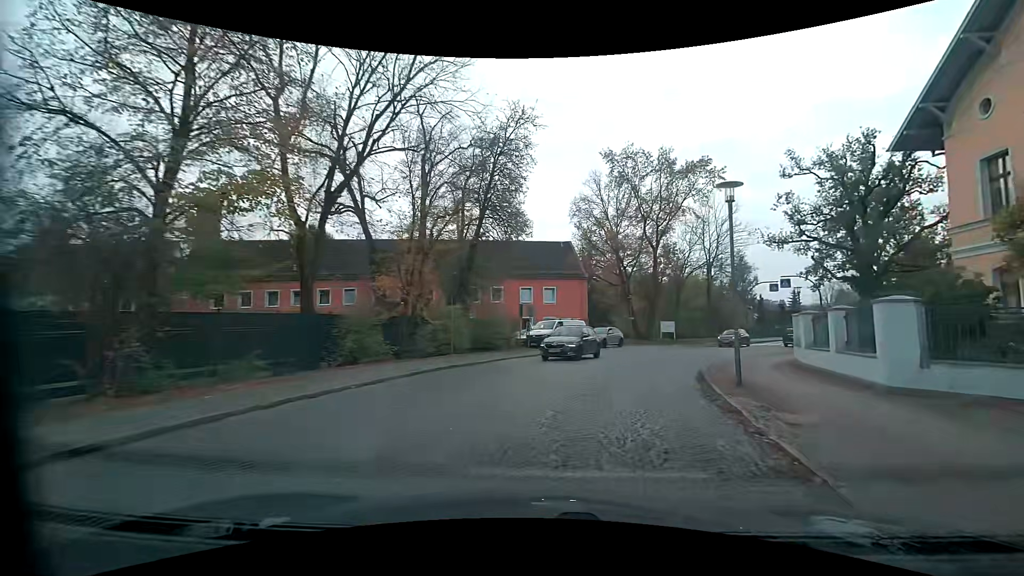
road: residential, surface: sett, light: Day
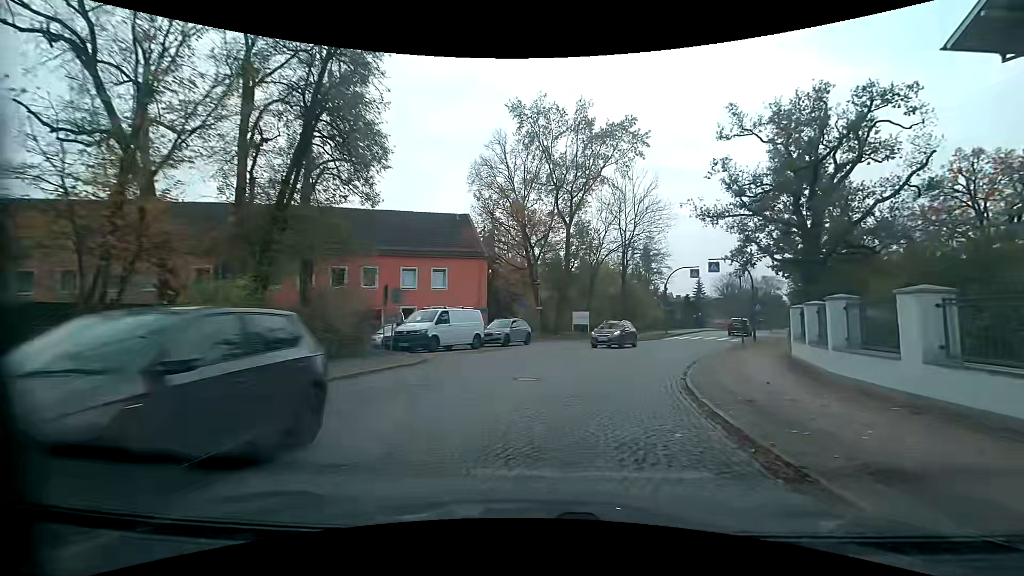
(+1.0, +10.0) m; +10°
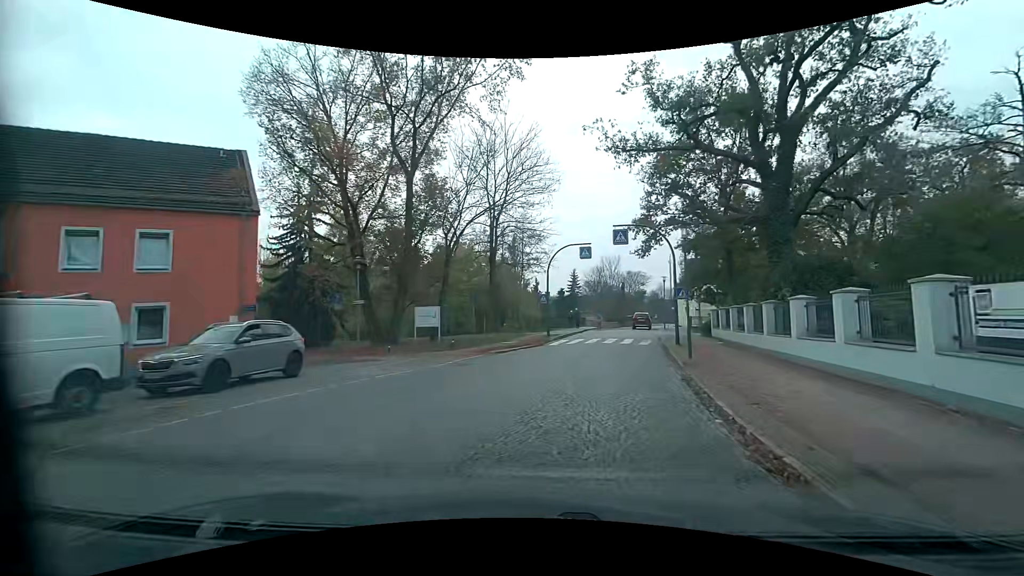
(+2.2, +14.8) m; +16°
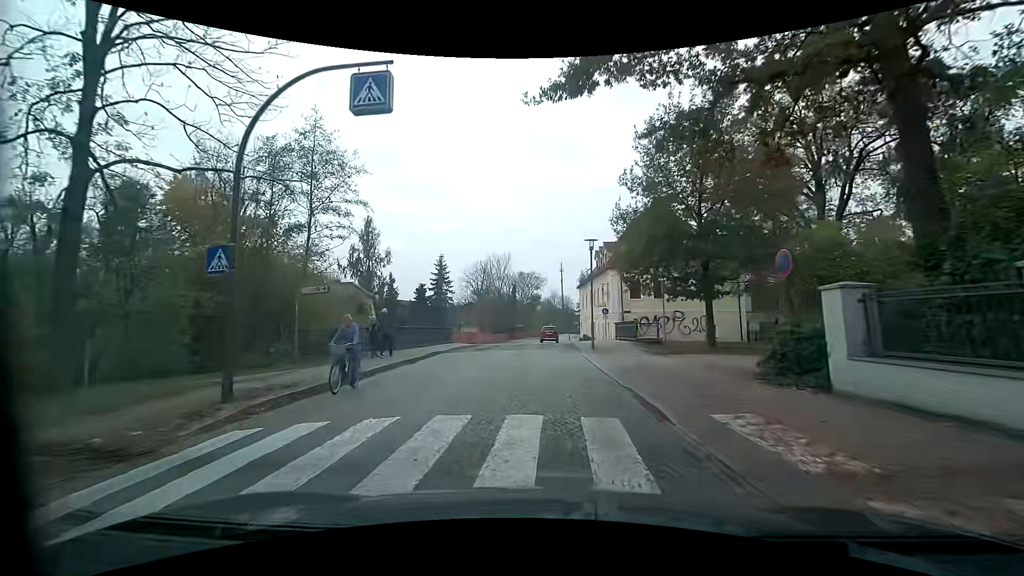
(+4.2, +24.8) m; +12°
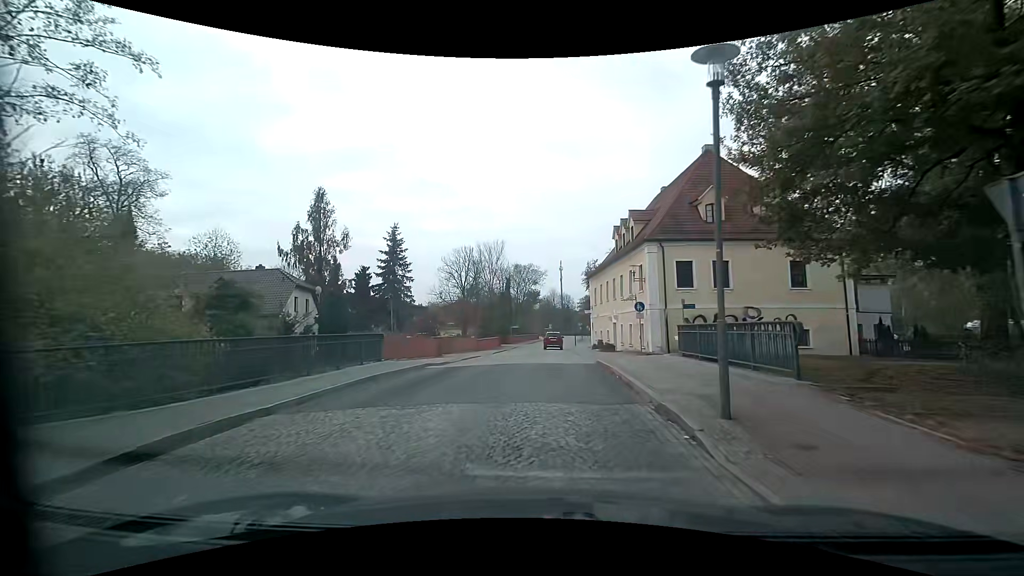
(+0.1, +15.5) m; +1°
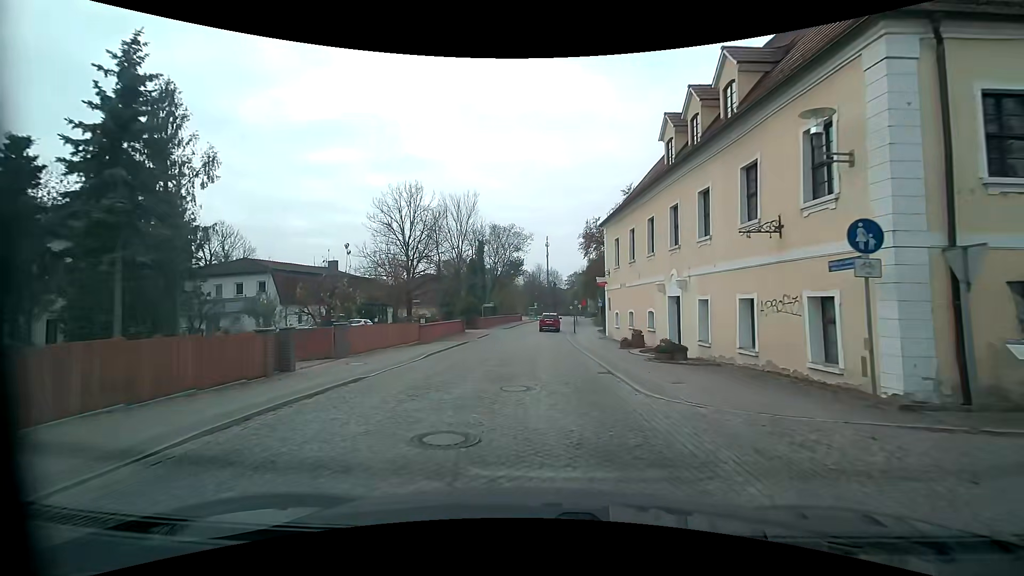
(+0.2, +20.8) m; +1°
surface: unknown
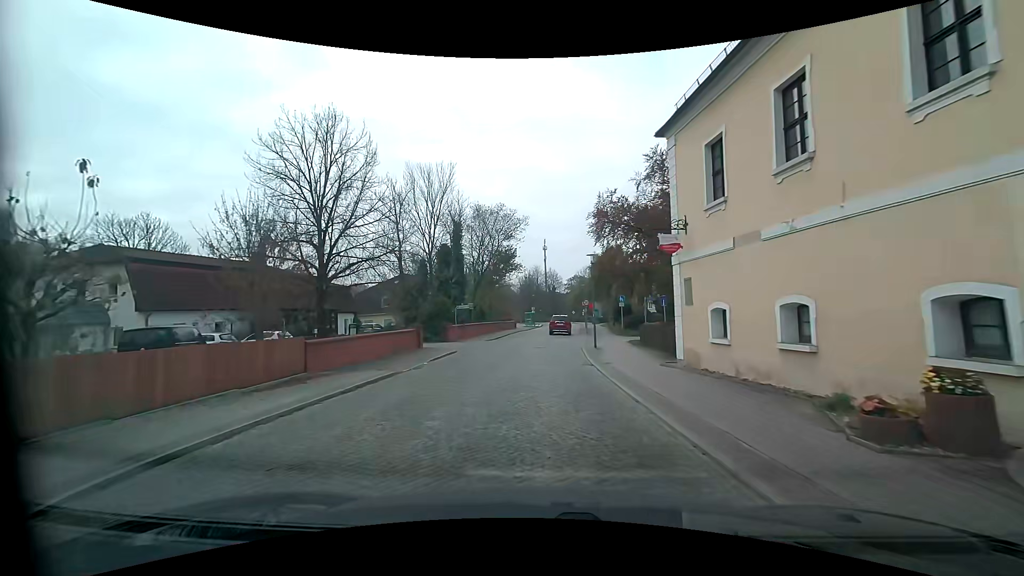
(+0.1, +16.2) m; +1°
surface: sett
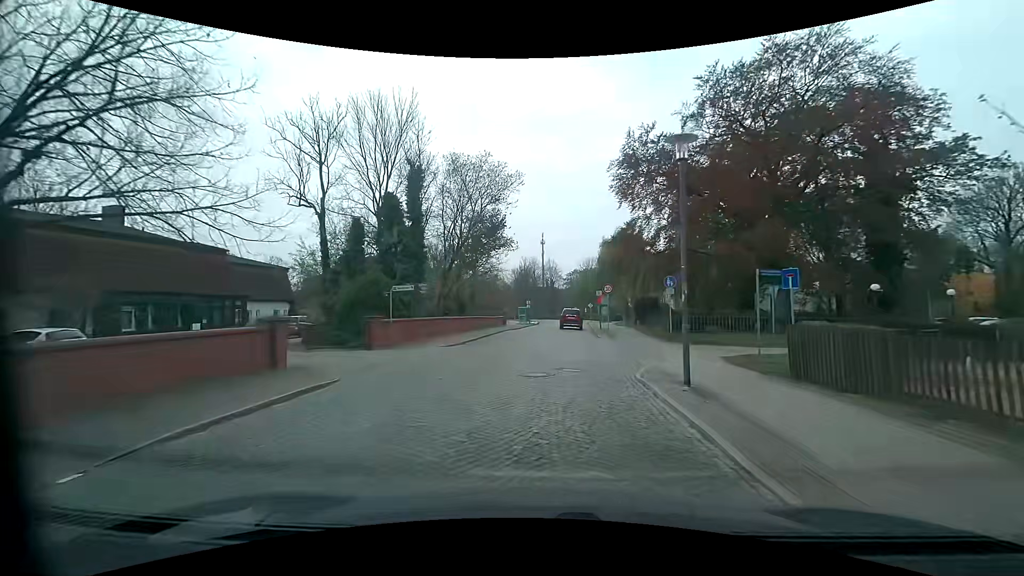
(-0.3, +15.6) m; 0°
(0, +10) (+1, +20) (+2, +30) (+2, +40) (+3, +50) (+4, +60) (+5, +70) (+5, +80) (+5, +90) (+4, +100) m
